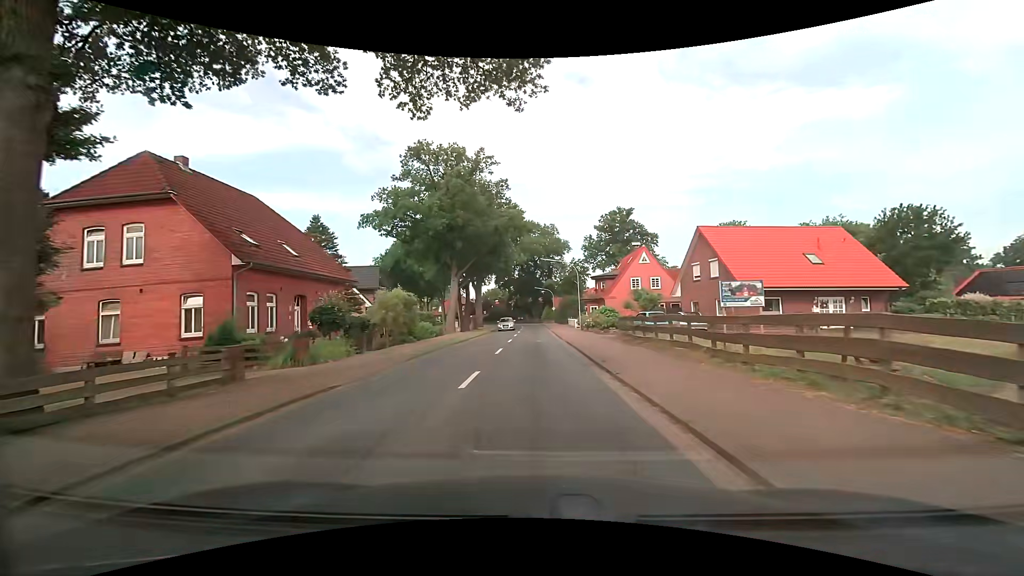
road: secondary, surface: asphalt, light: Day
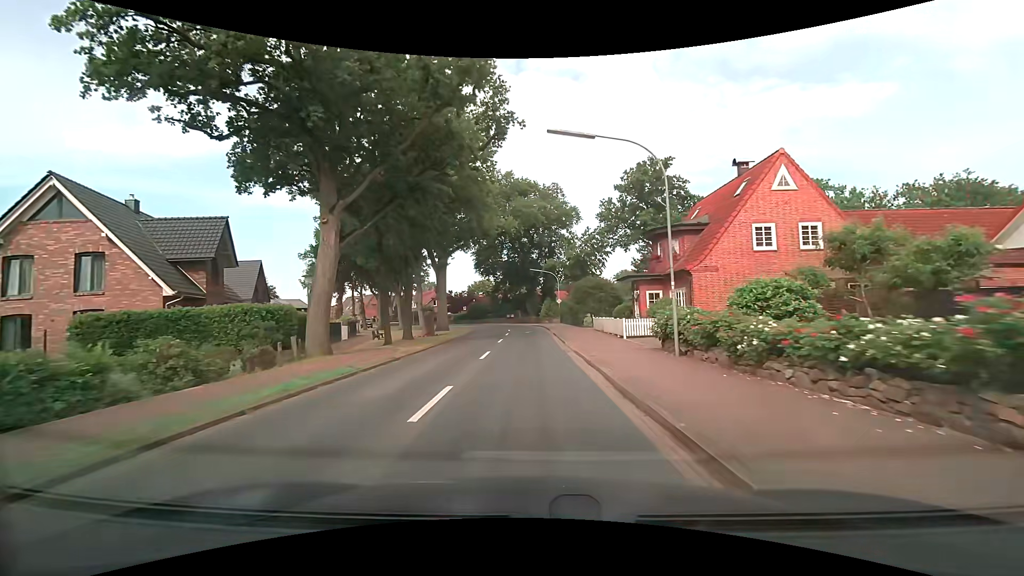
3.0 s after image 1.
(-0.2, +30.2) m; 0°
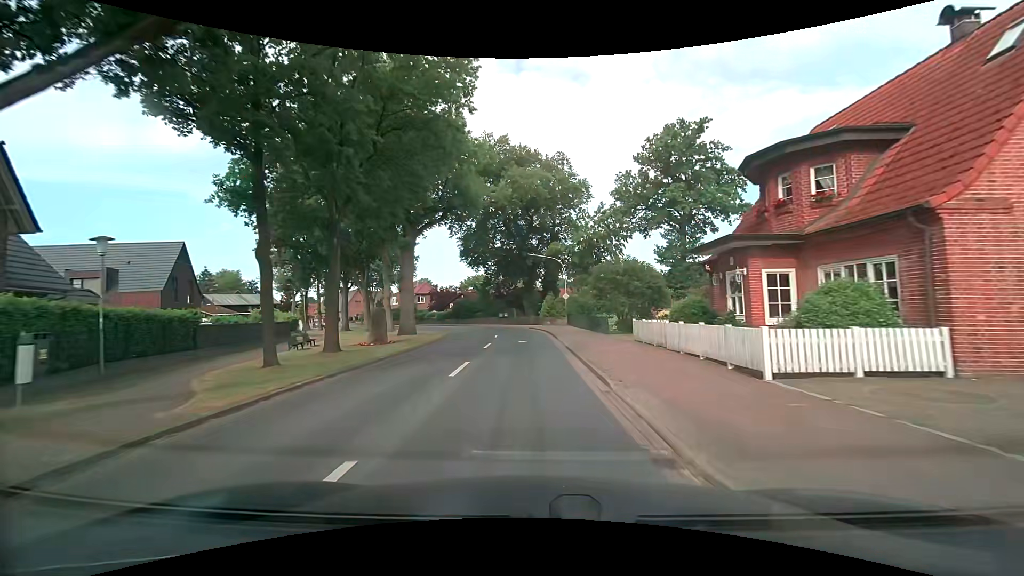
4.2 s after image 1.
(0.0, +13.8) m; 0°
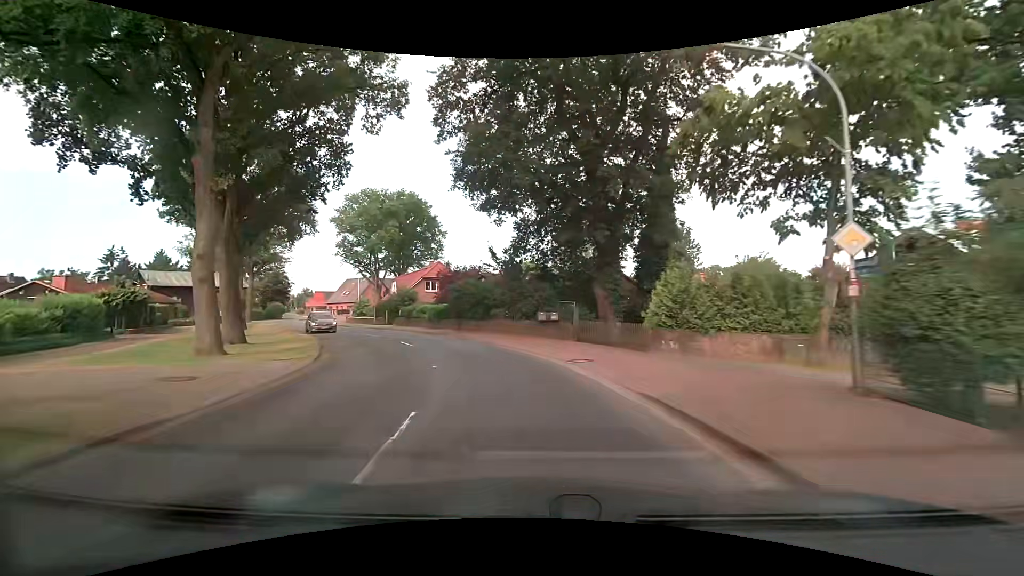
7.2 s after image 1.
(-0.8, +33.9) m; -7°
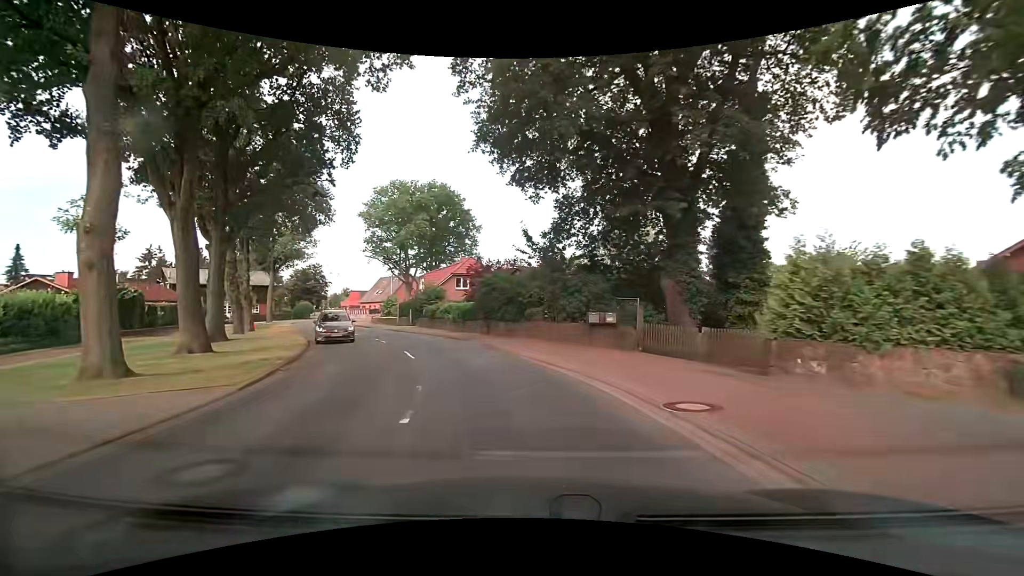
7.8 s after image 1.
(-0.1, +6.3) m; -3°
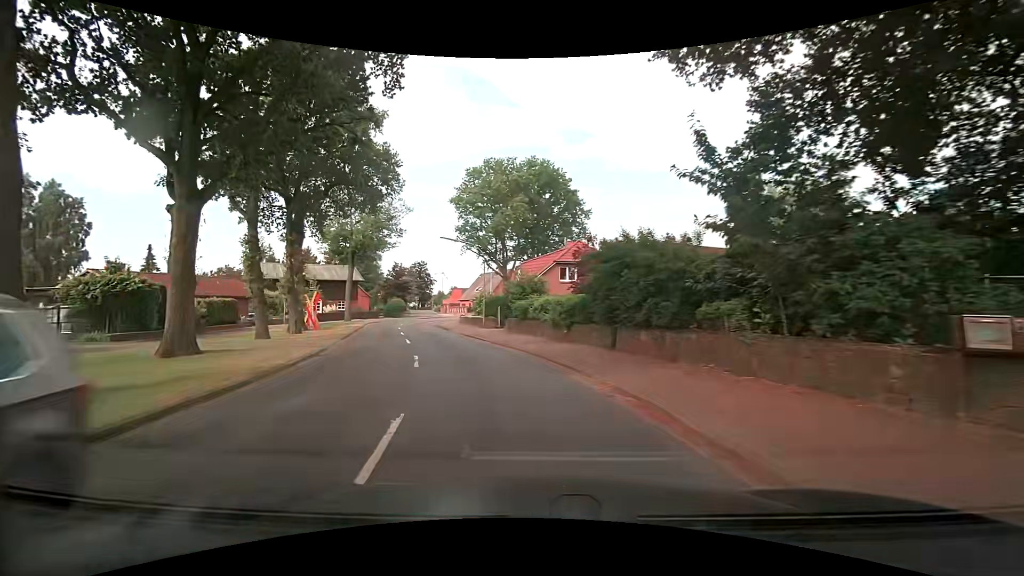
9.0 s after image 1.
(-1.2, +11.9) m; -12°
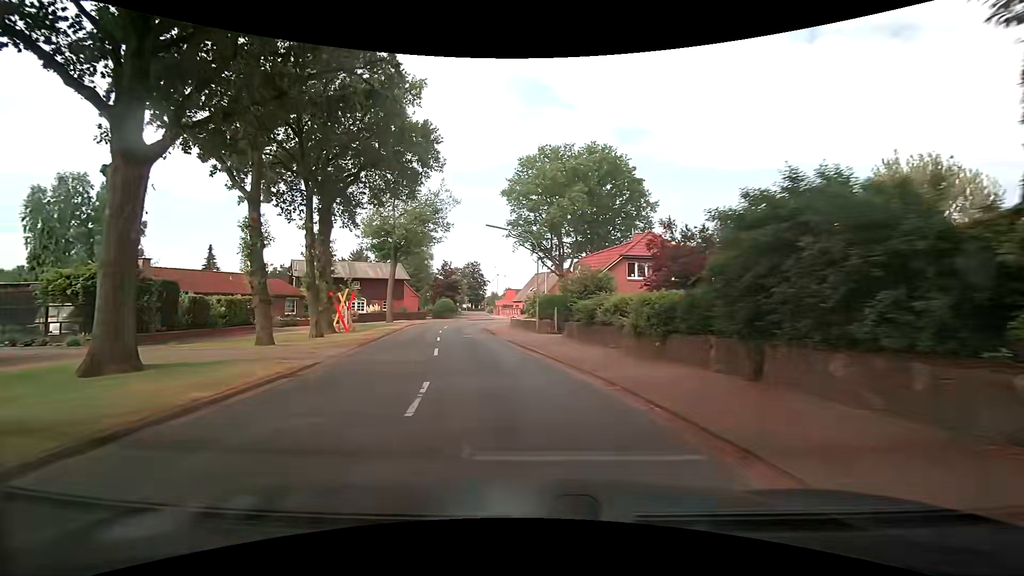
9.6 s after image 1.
(-0.3, +5.8) m; -7°
